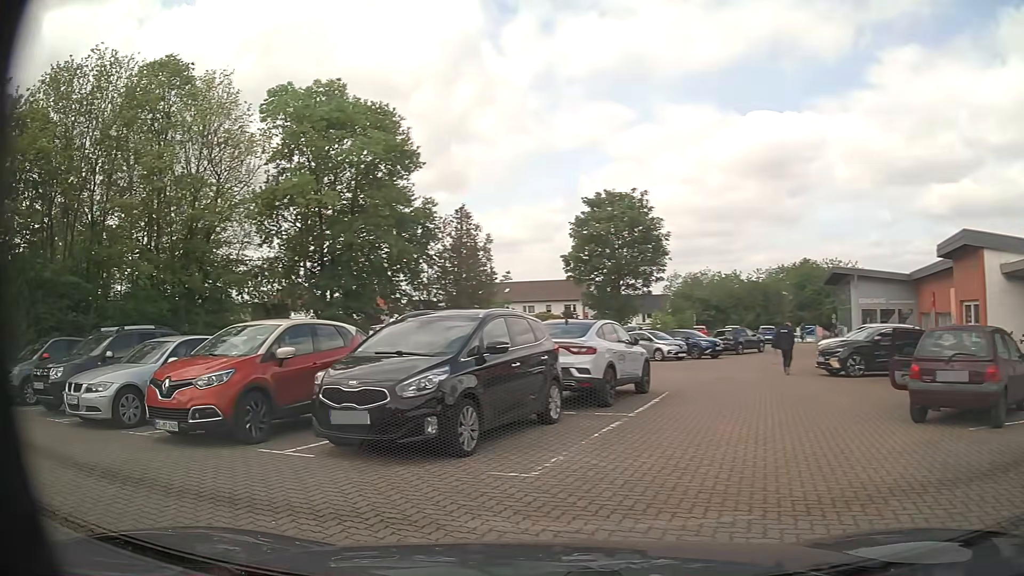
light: Day
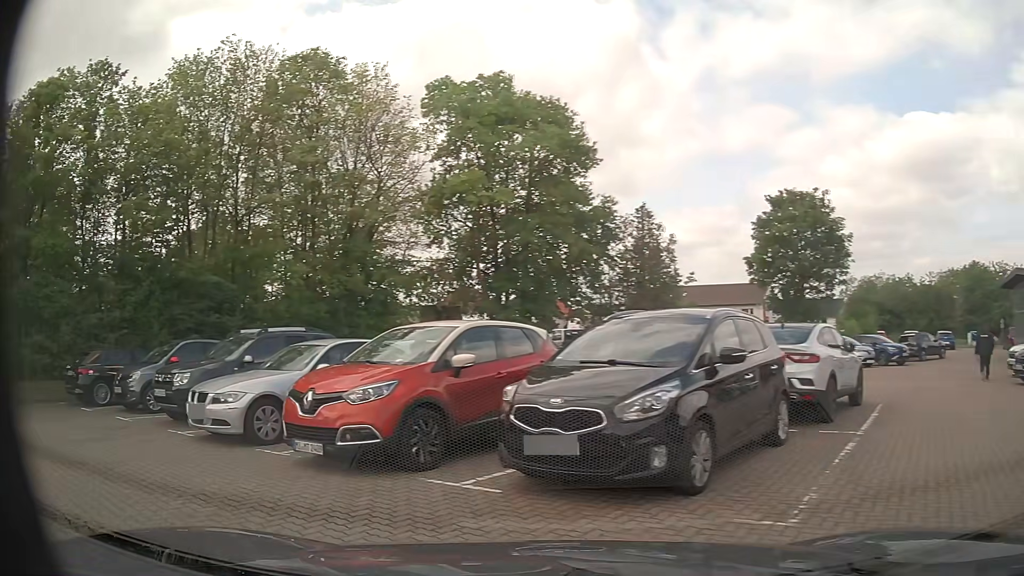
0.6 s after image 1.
(-0.2, +1.6) m; -15°
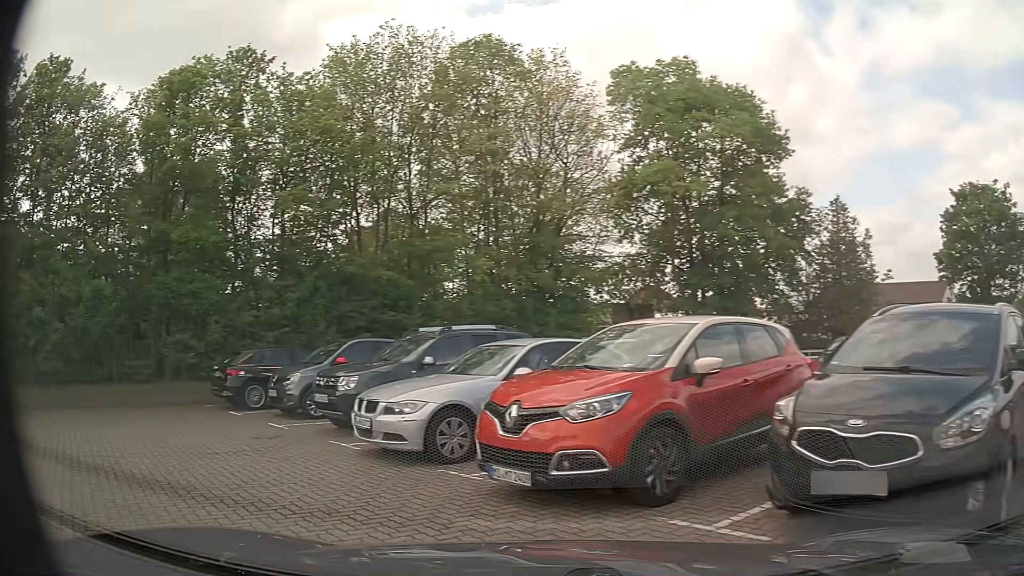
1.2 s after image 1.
(-0.2, +1.5) m; -14°
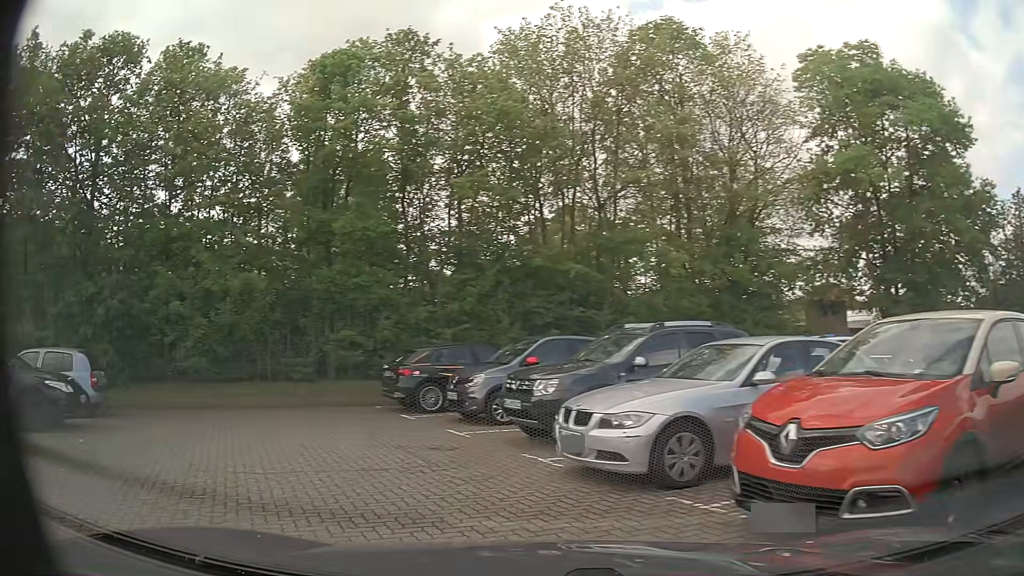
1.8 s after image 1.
(-0.2, +1.4) m; -15°
